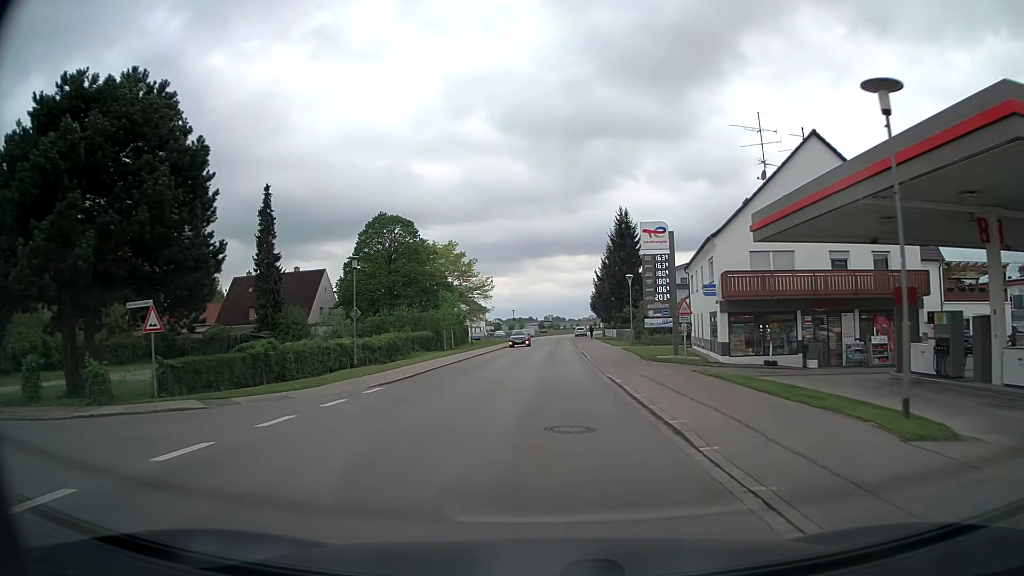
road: tertiary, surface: asphalt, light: Day
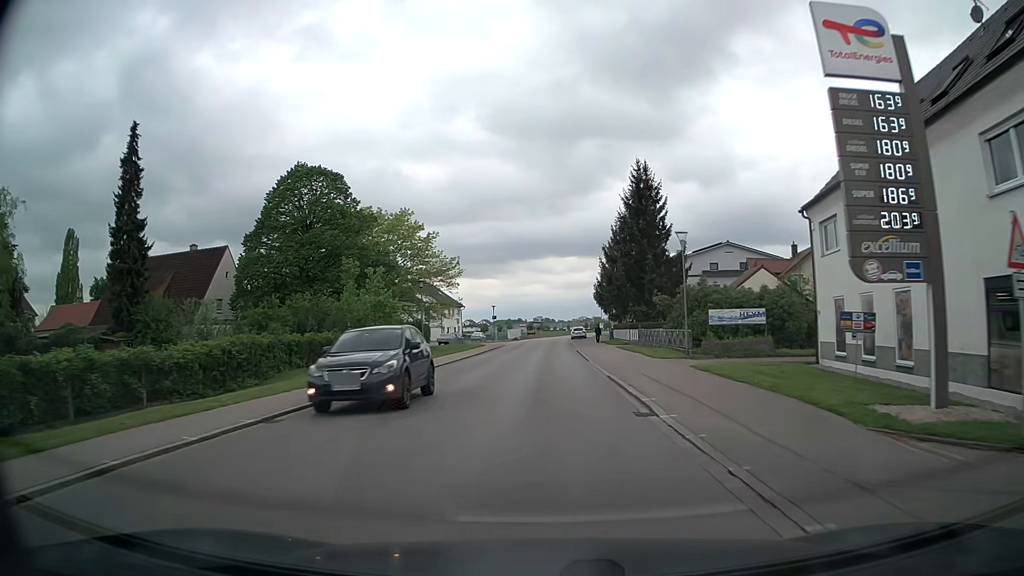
(+0.2, +23.5) m; +1°
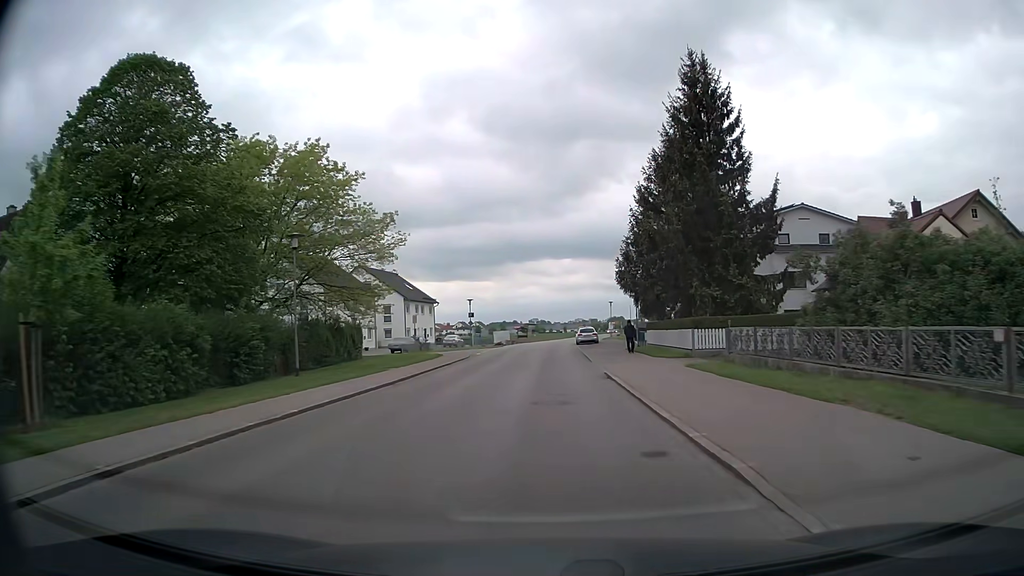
(+0.1, +24.3) m; 0°
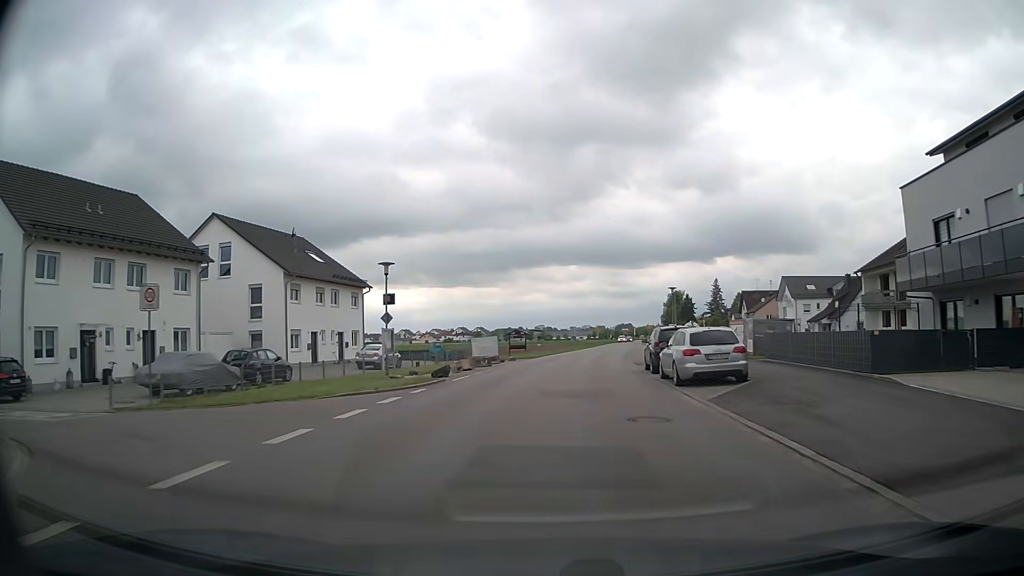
(-0.3, +40.1) m; -1°
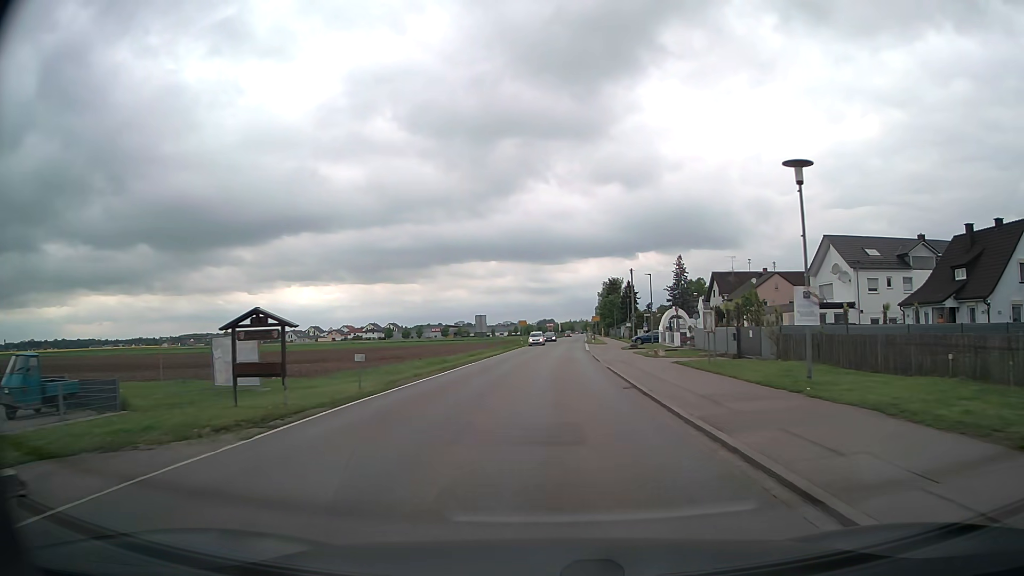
(+2.9, +38.9) m; +7°
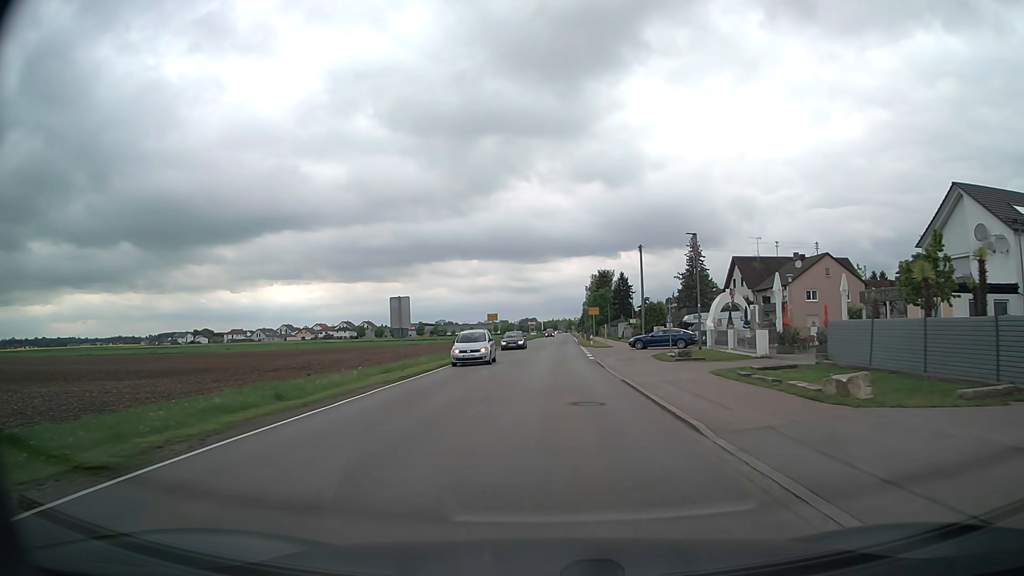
(+0.3, +24.0) m; +1°
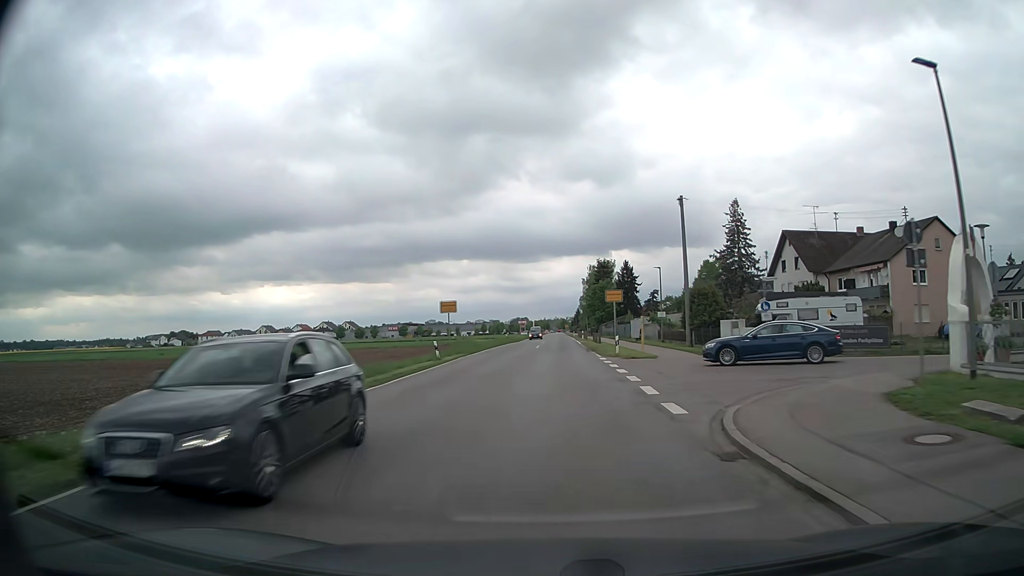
(+0.1, +24.6) m; +1°
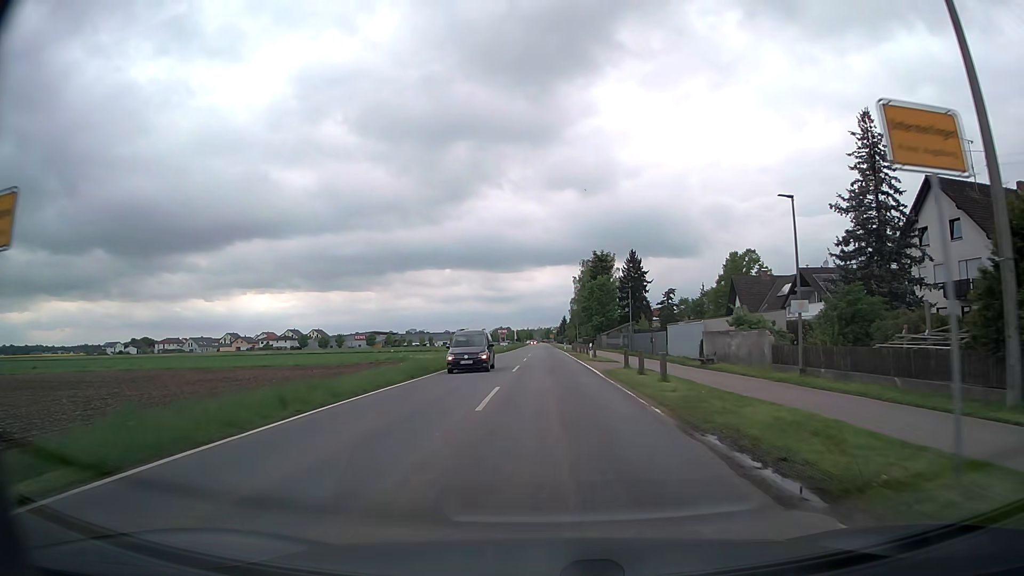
(+0.3, +33.4) m; +1°
(0, +10) (0, +20) (0, +30) (0, +40) (0, +50) (0, +60) (0, +70) (0, +80) (0, +90) (0, +100) m
